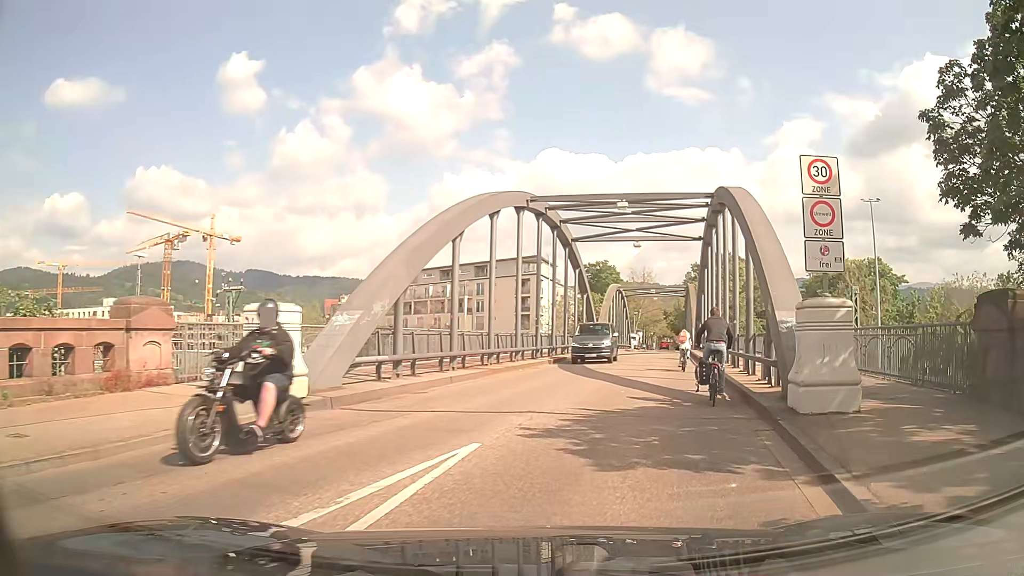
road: residential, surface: asphalt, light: Day
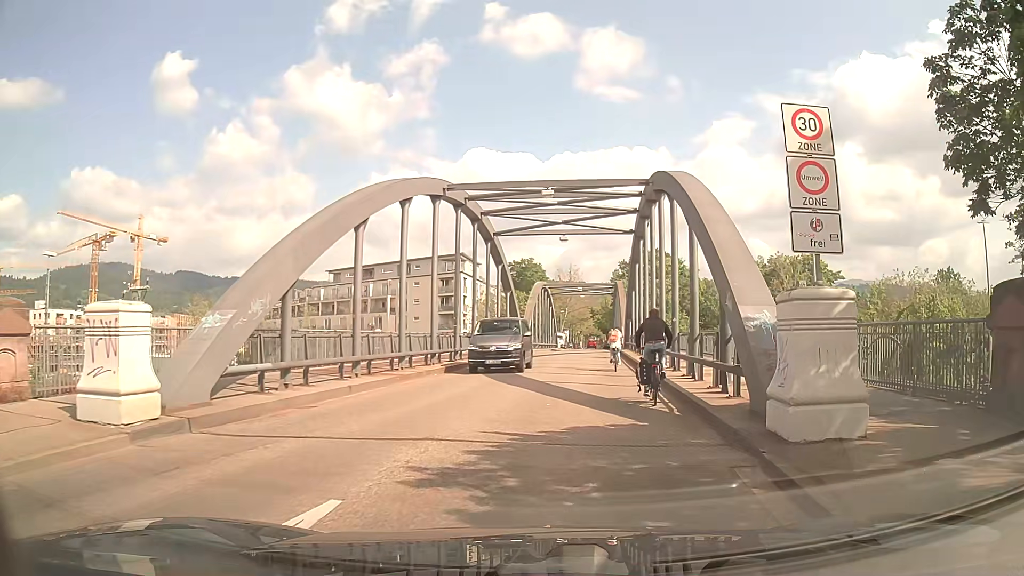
(+0.1, +2.4) m; +6°
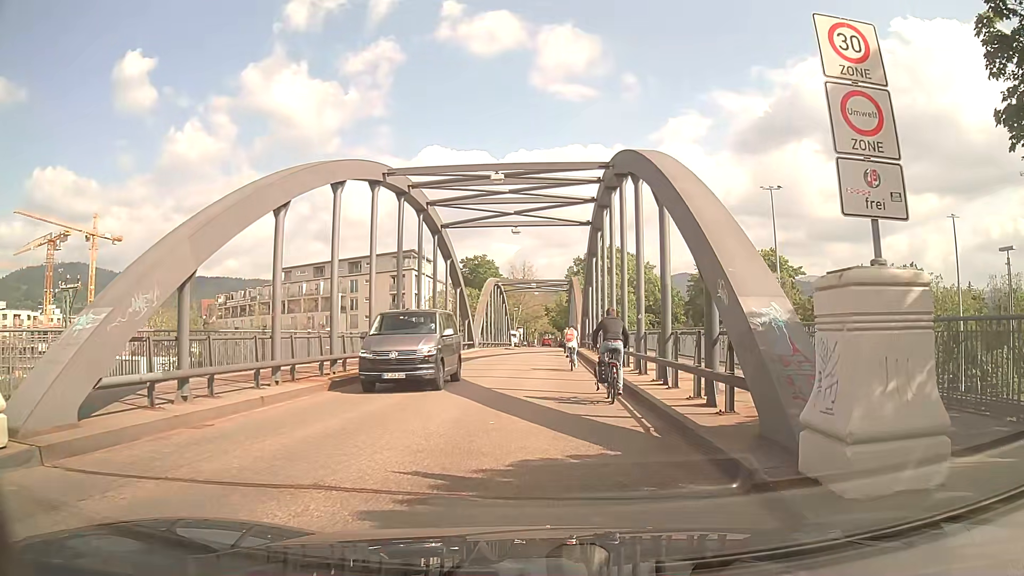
(+0.1, +2.4) m; +4°
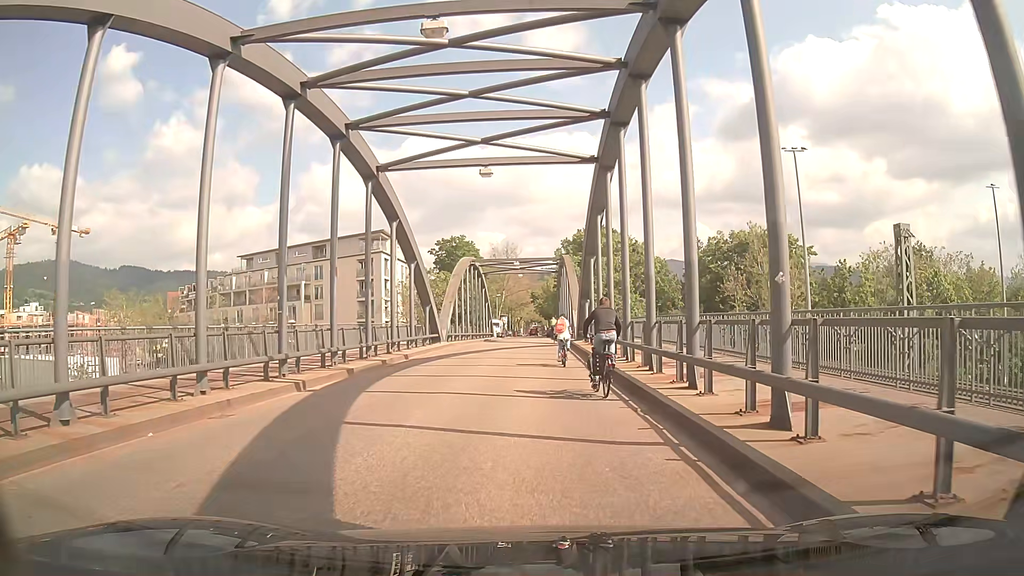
(+0.1, +11.7) m; +2°
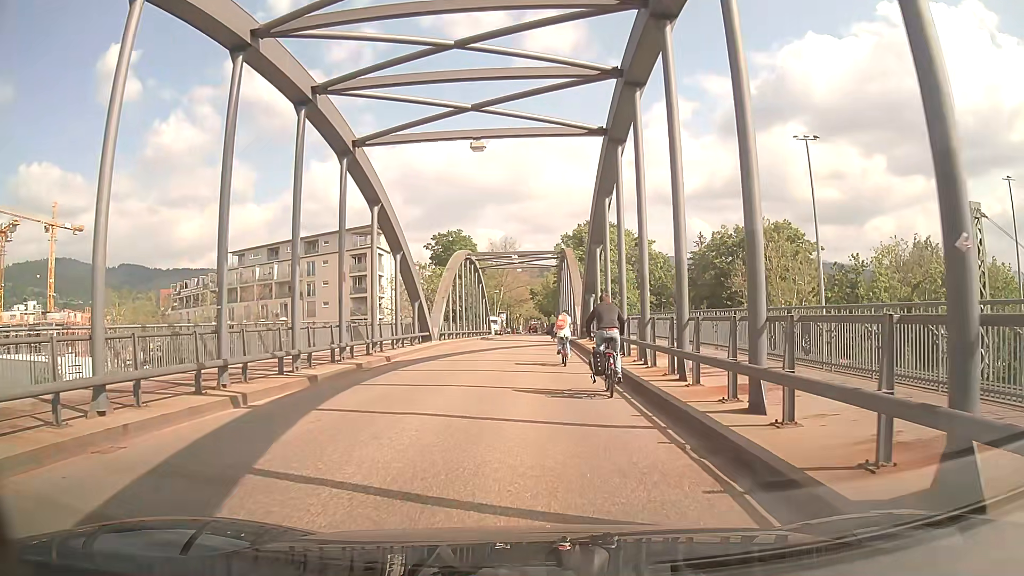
(-0.1, +3.3) m; -1°
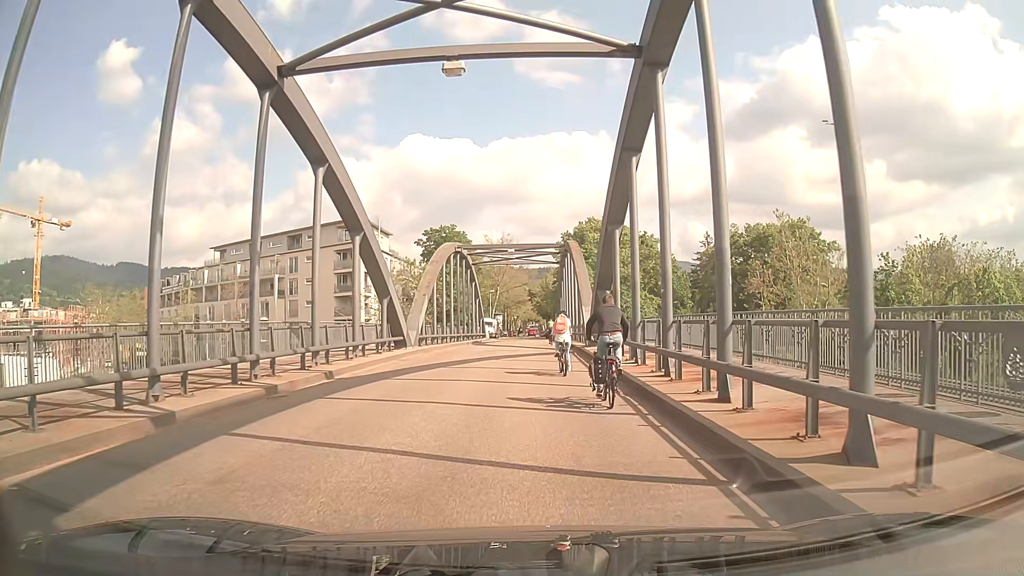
(0.0, +6.8) m; +1°
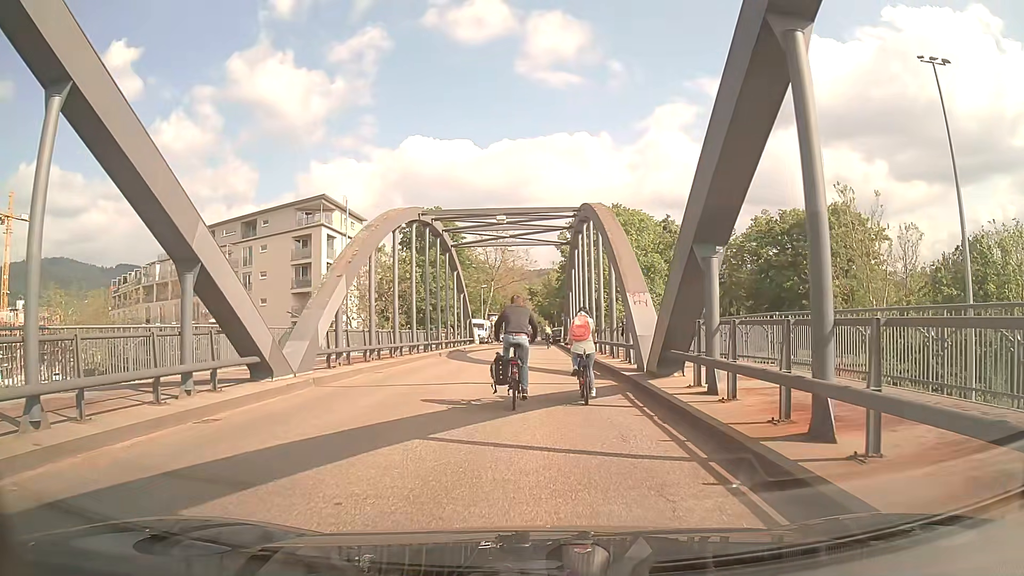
(-0.1, +15.6) m; +1°
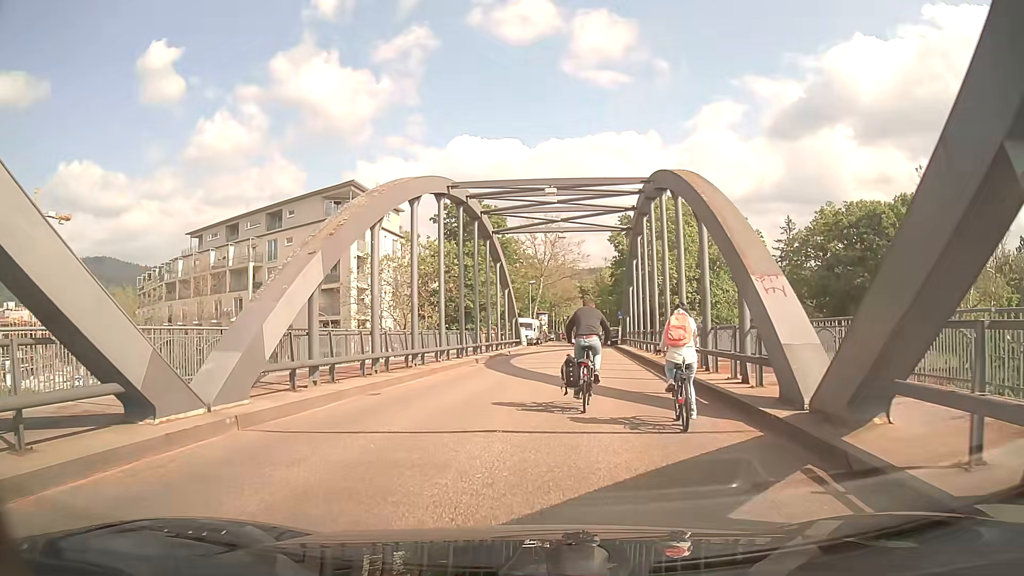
(-0.3, +6.7) m; -6°
(0, +10) (0, +20) (+1, +30) (+3, +40) (+4, +50) (+5, +60) (+6, +70) (+7, +80) (+8, +89) (+9, +99) m
